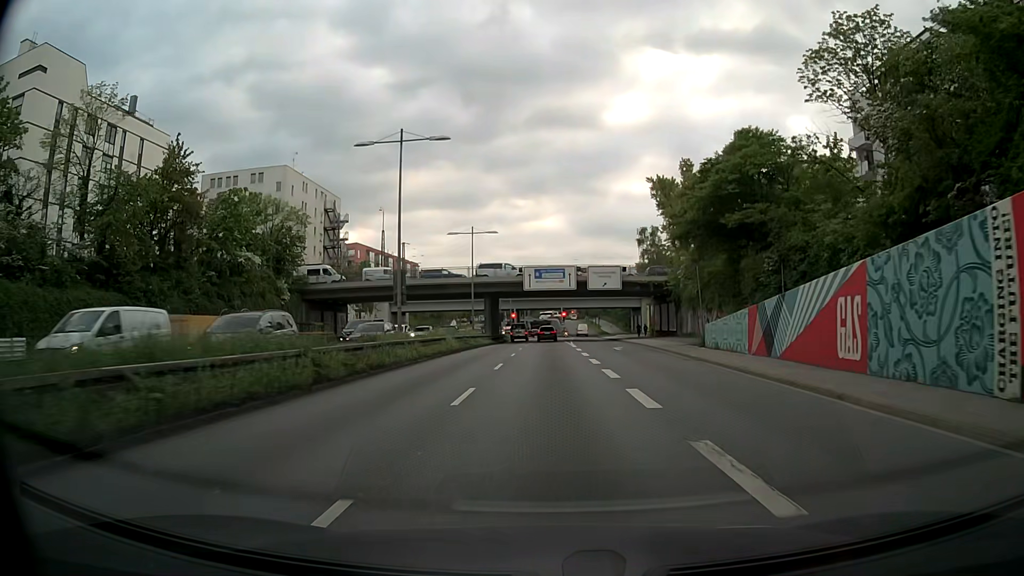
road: trunk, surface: asphalt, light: Day
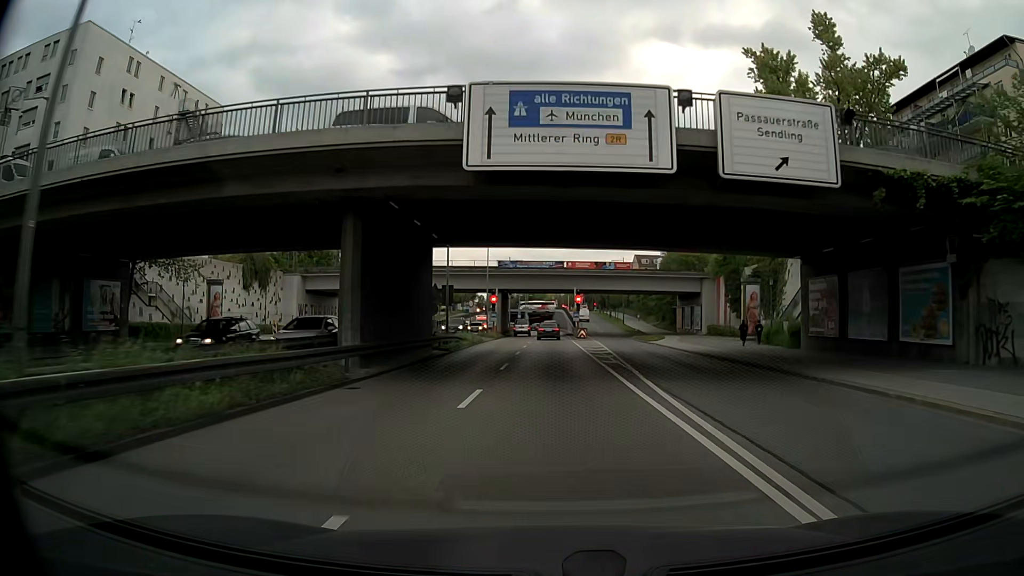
(-0.1, +46.0) m; 0°
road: trunk_link
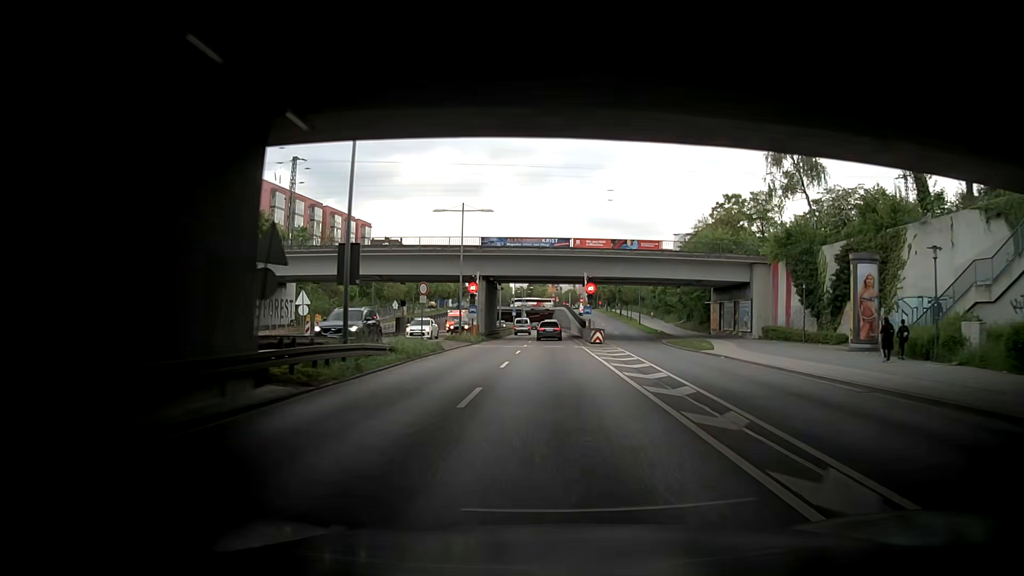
(0.0, +19.0) m; +1°
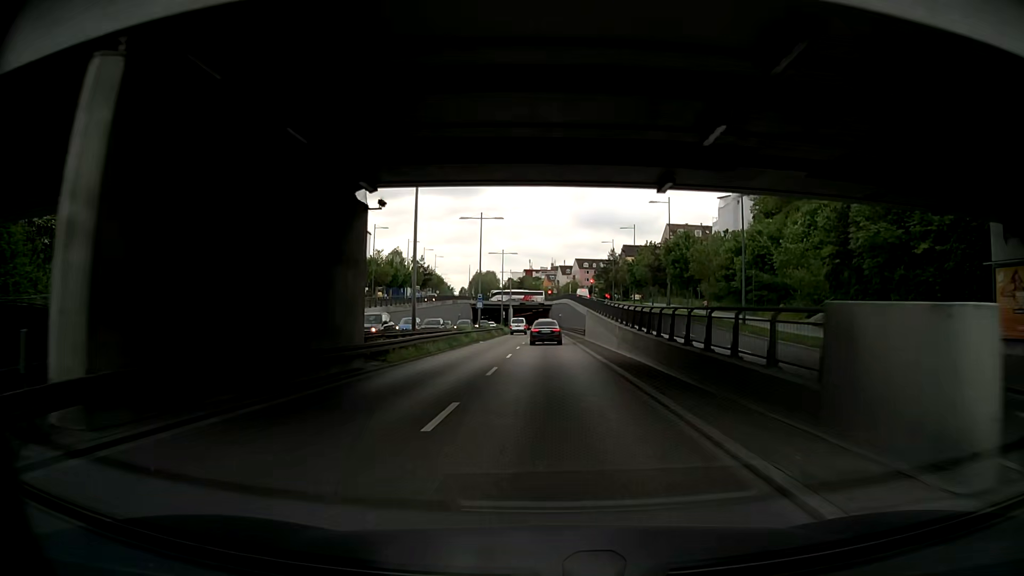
(-0.7, +48.4) m; 0°
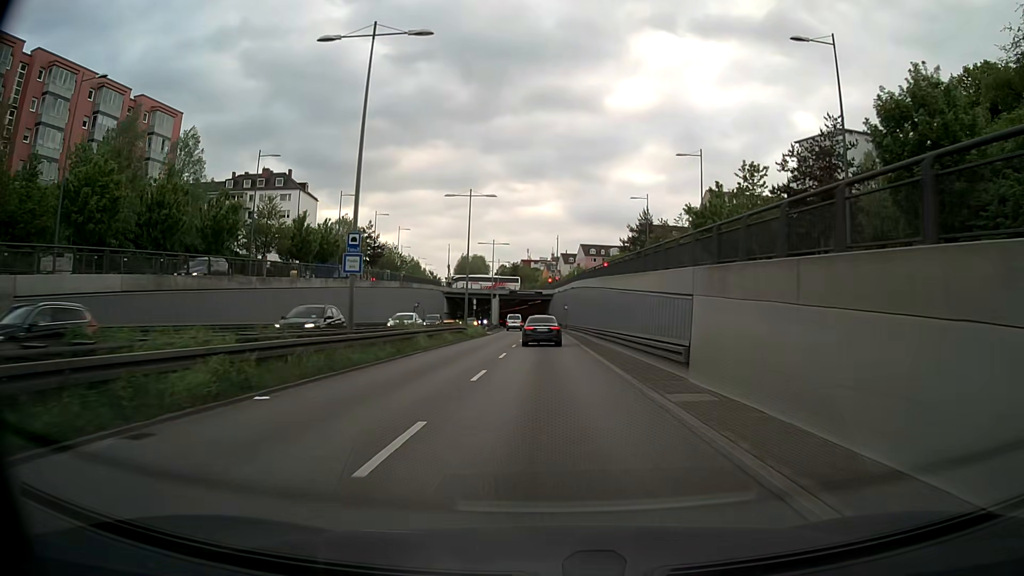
(-0.4, +38.6) m; 0°
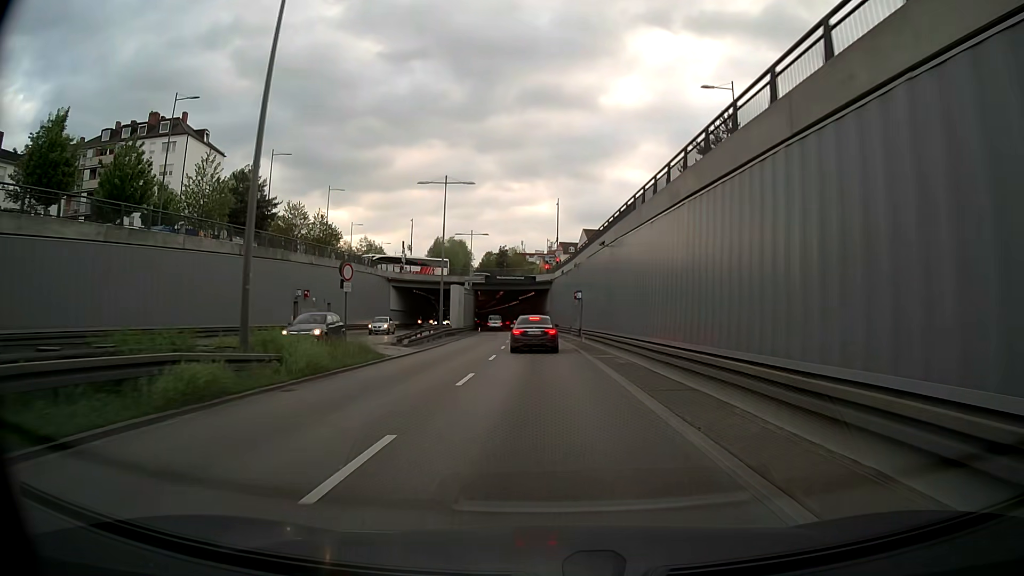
(+0.1, +36.9) m; 0°
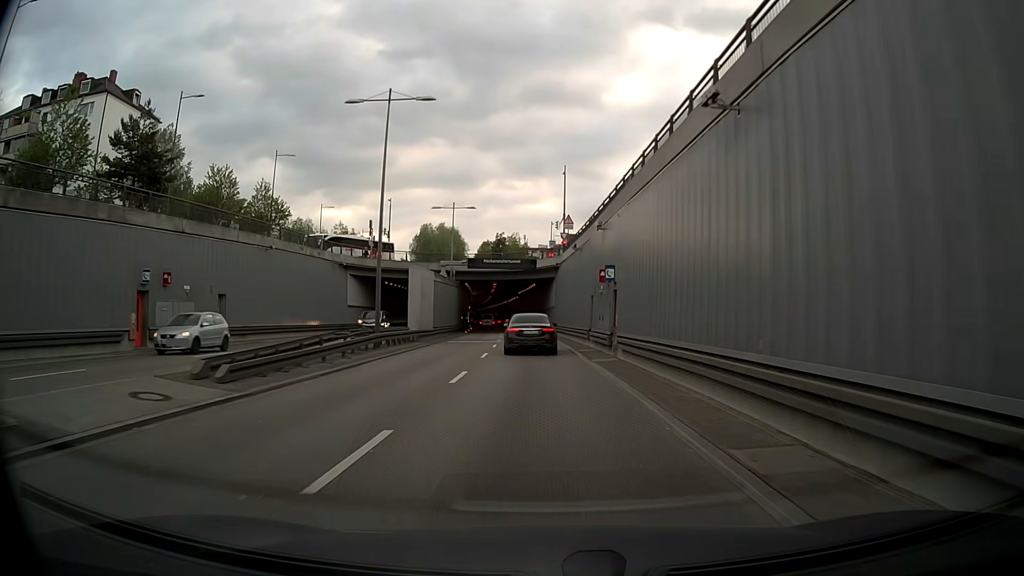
(-0.1, +17.6) m; 0°
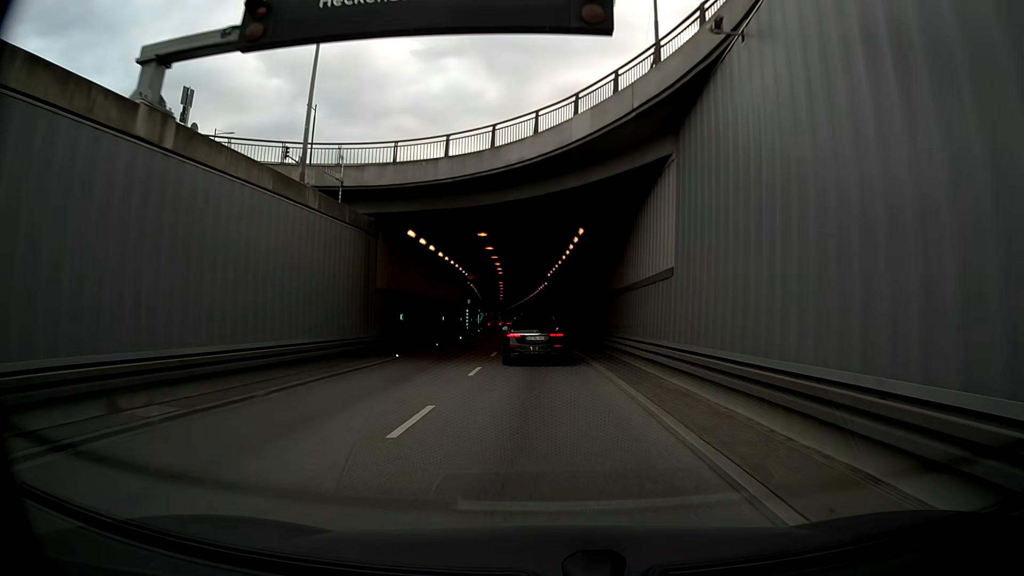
(-1.1, +42.6) m; -3°
